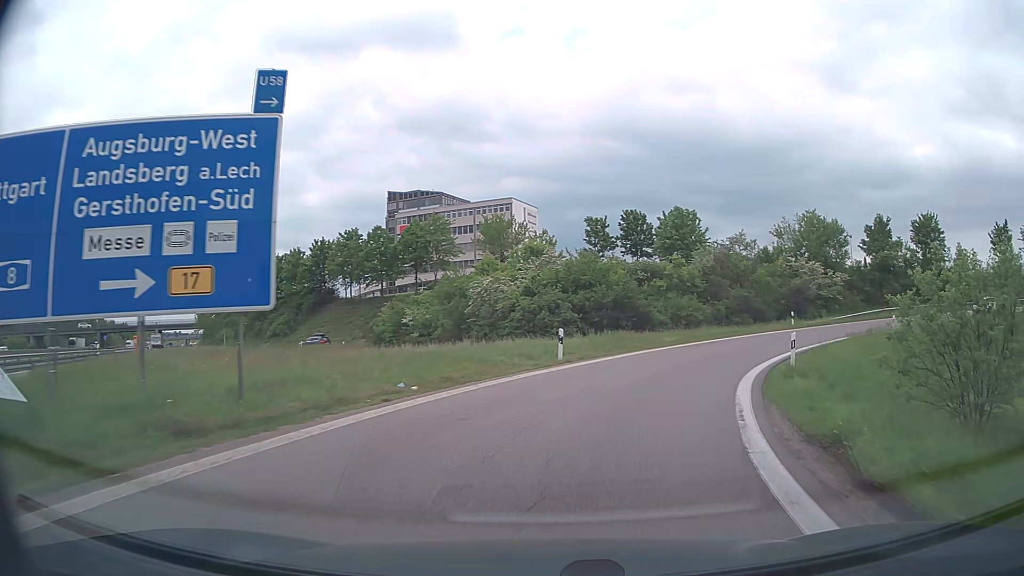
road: motorway_link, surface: asphalt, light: Day
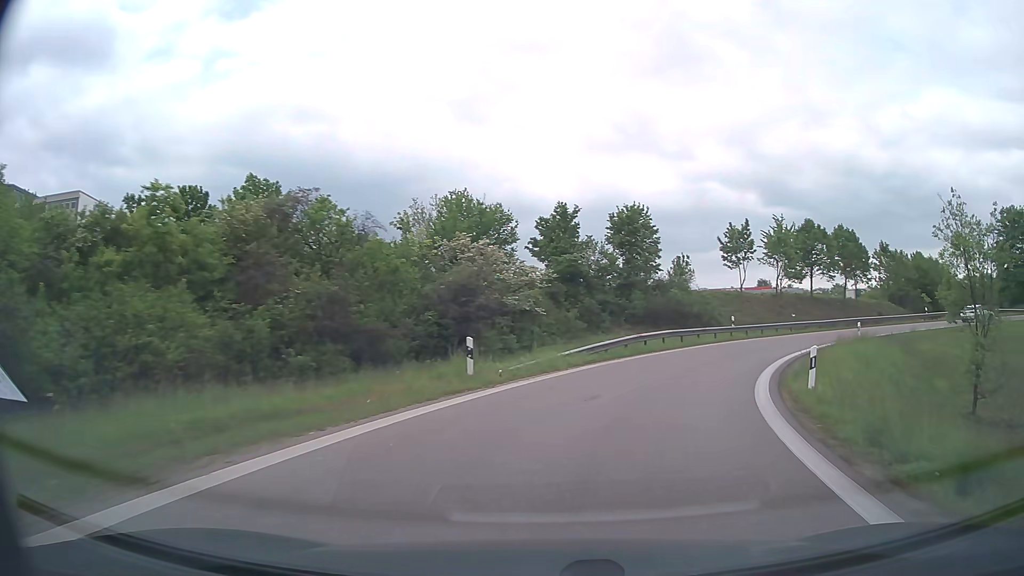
(+8.4, +28.1) m; +33°
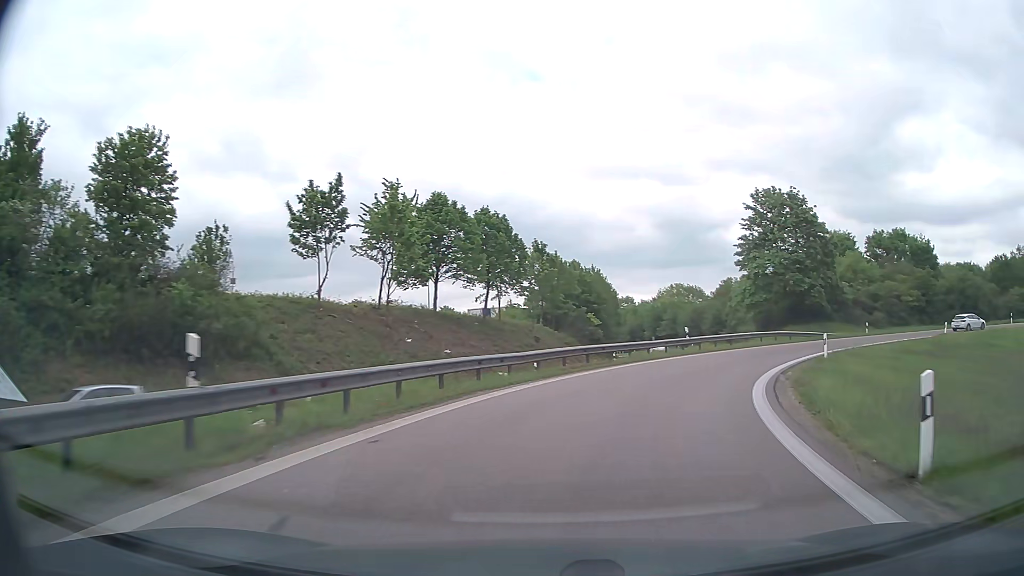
(+9.2, +29.2) m; +35°
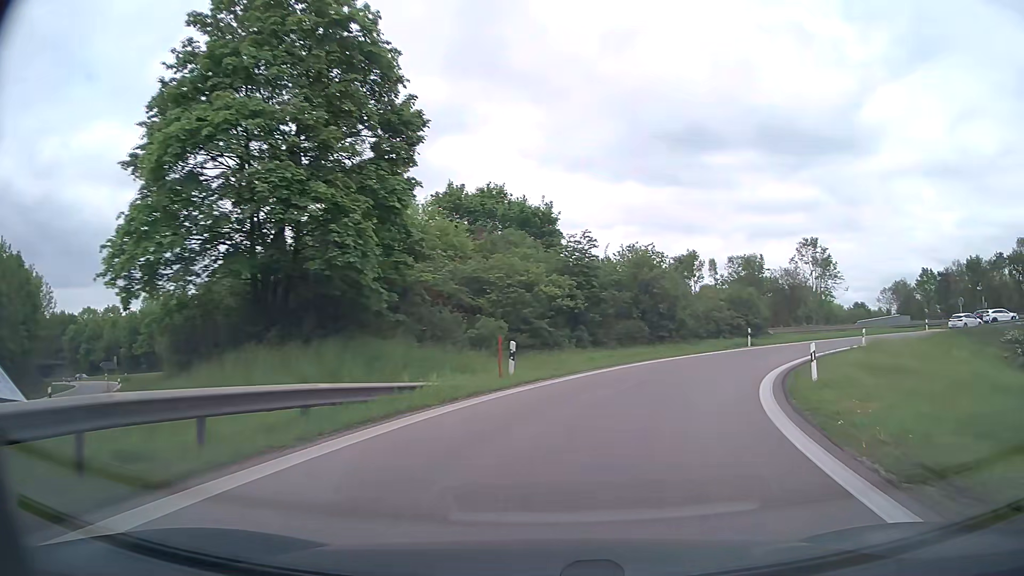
(+13.9, +35.6) m; +42°
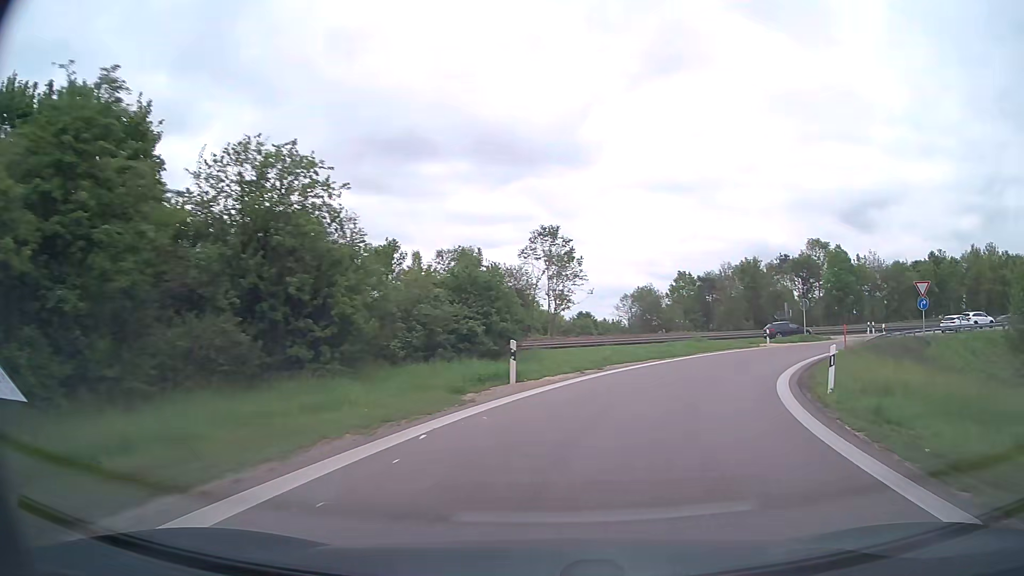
(+5.2, +23.1) m; +25°
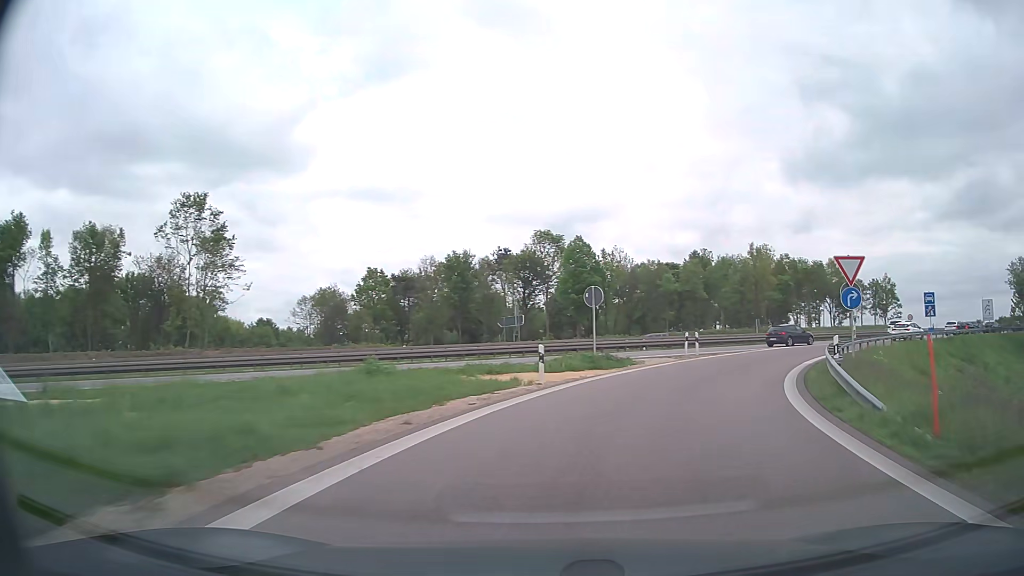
(+5.3, +22.8) m; +26°
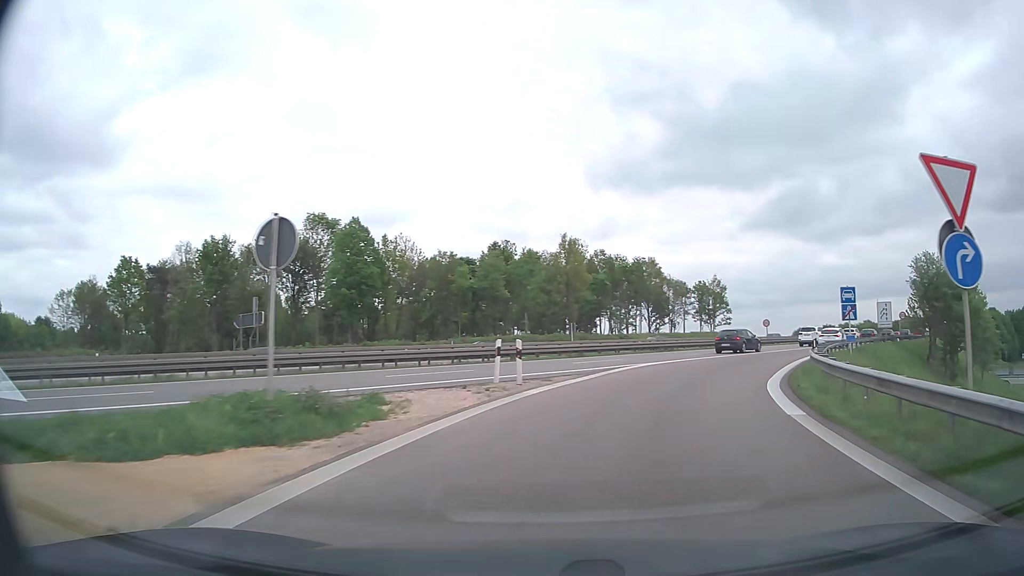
(+2.4, +15.3) m; +17°
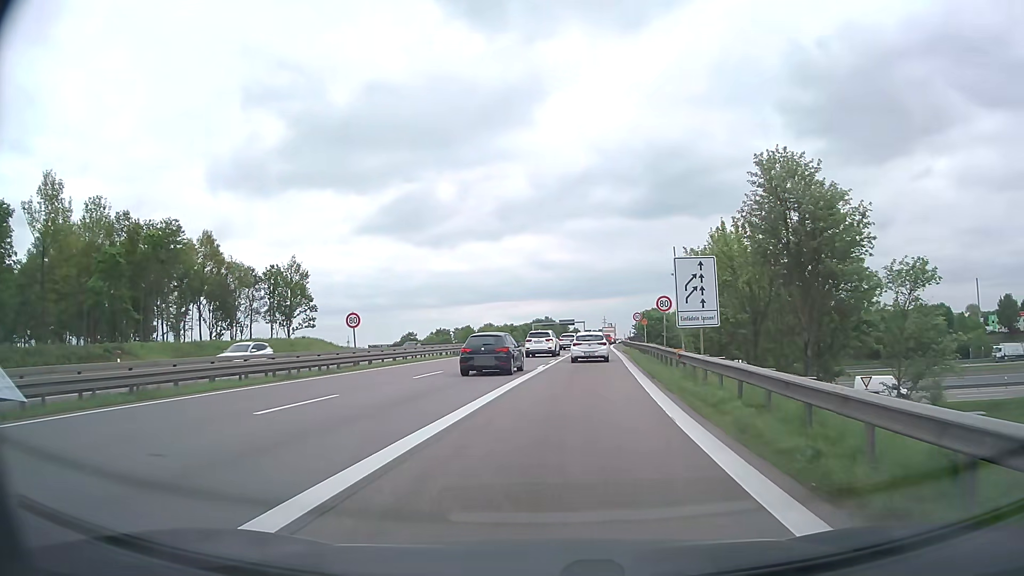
(+12.4, +33.9) m; +35°
(0, +10) (+1, +20) (+2, +30) (+2, +40) (+3, +50) (+4, +60) (+5, +70) (+6, +80) (+7, +90) (+8, +100) m
